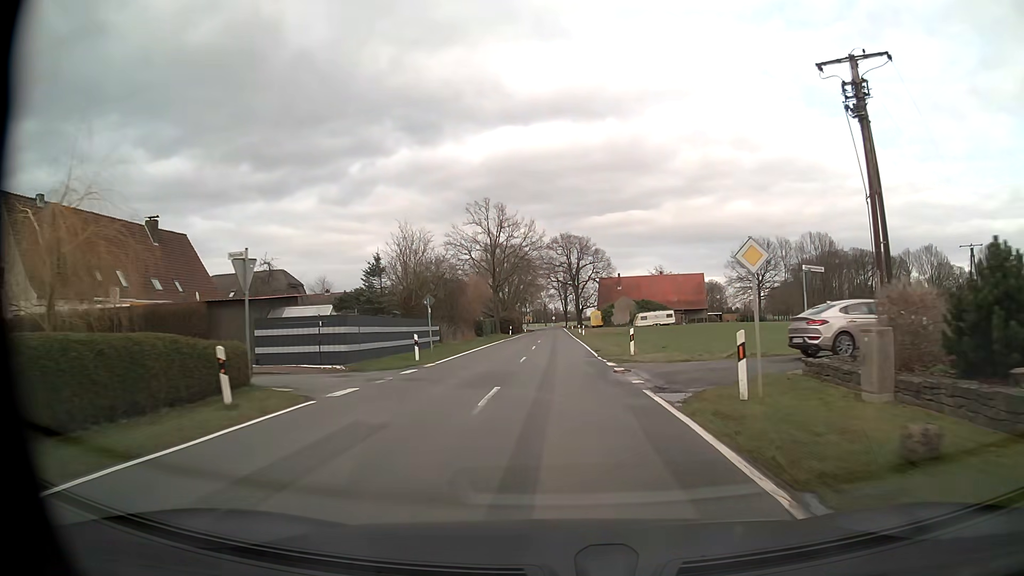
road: tertiary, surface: asphalt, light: Day
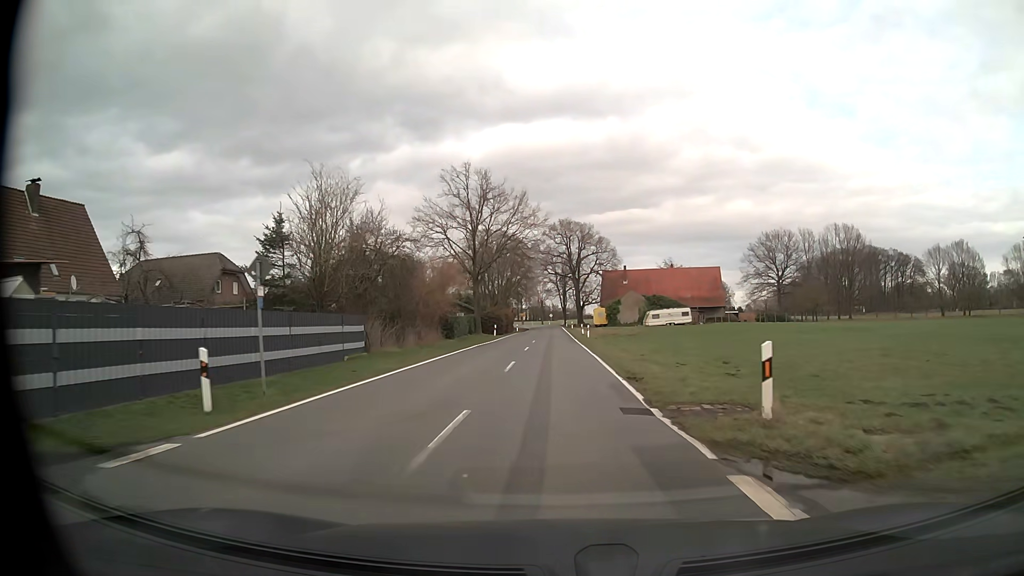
(0.0, +16.1) m; 0°
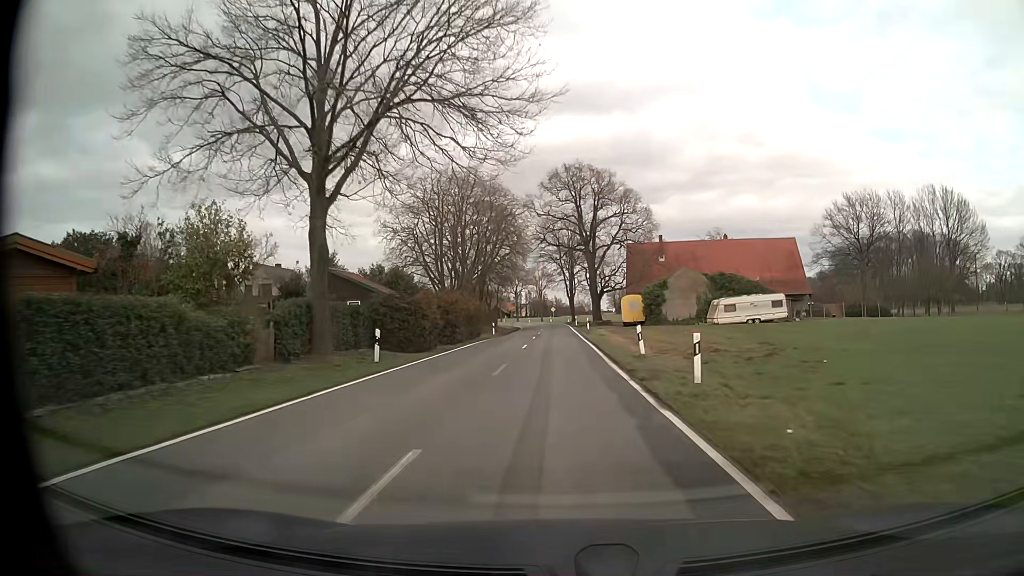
(0.0, +40.3) m; 0°
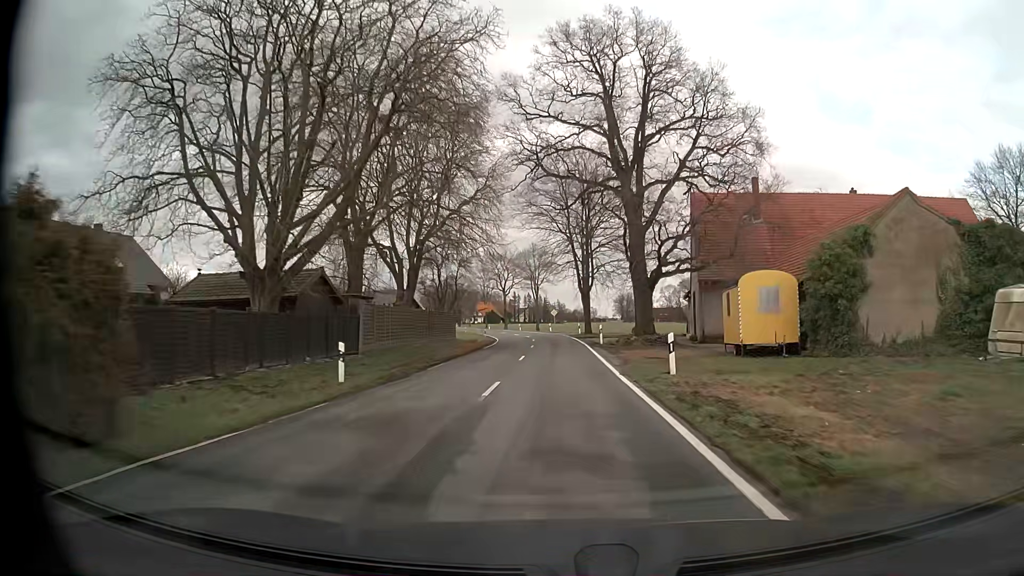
(-0.2, +40.3) m; -1°
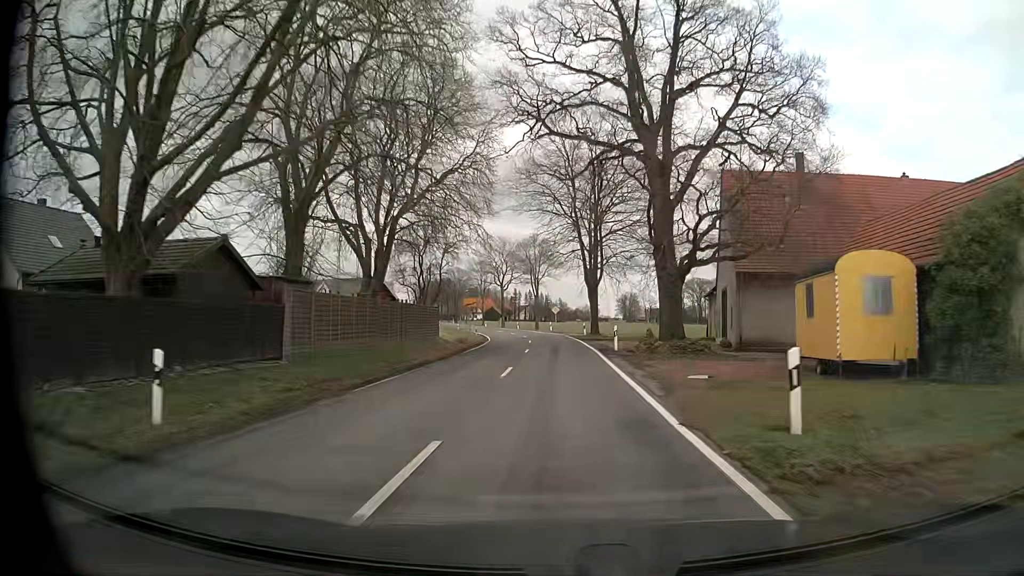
(0.0, +8.2) m; 0°
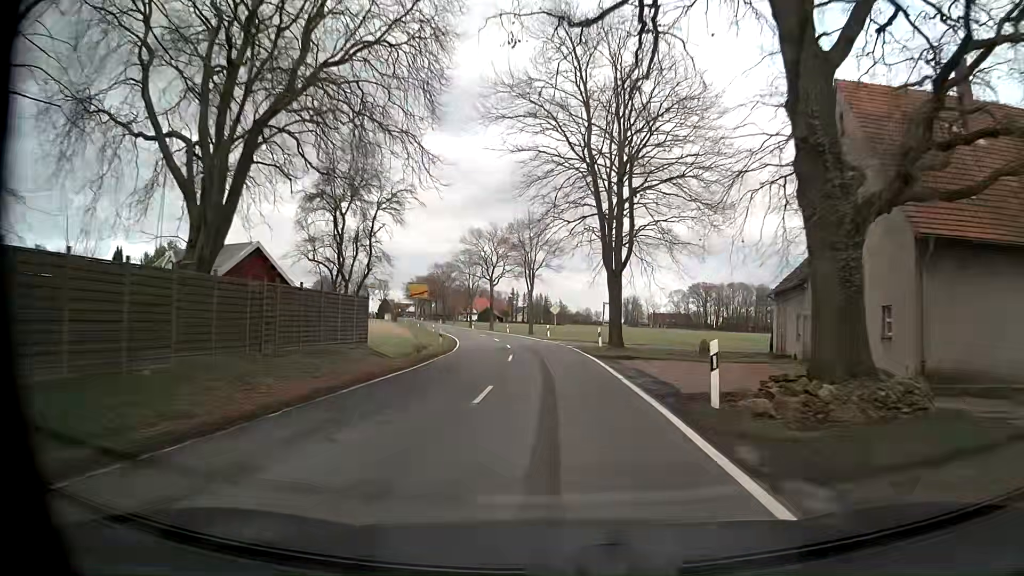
(0.0, +17.6) m; 0°
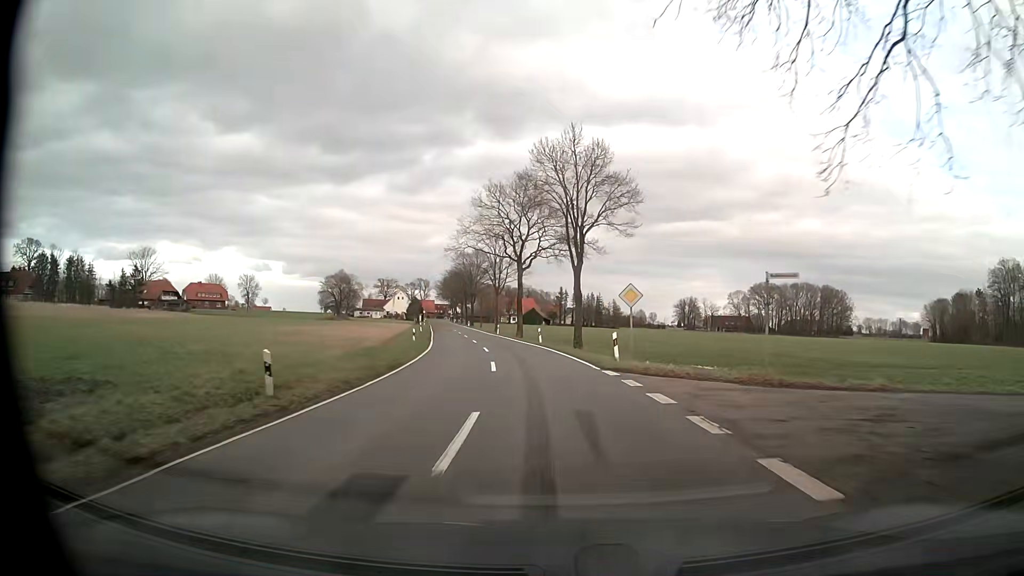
(-0.9, +29.0) m; -4°
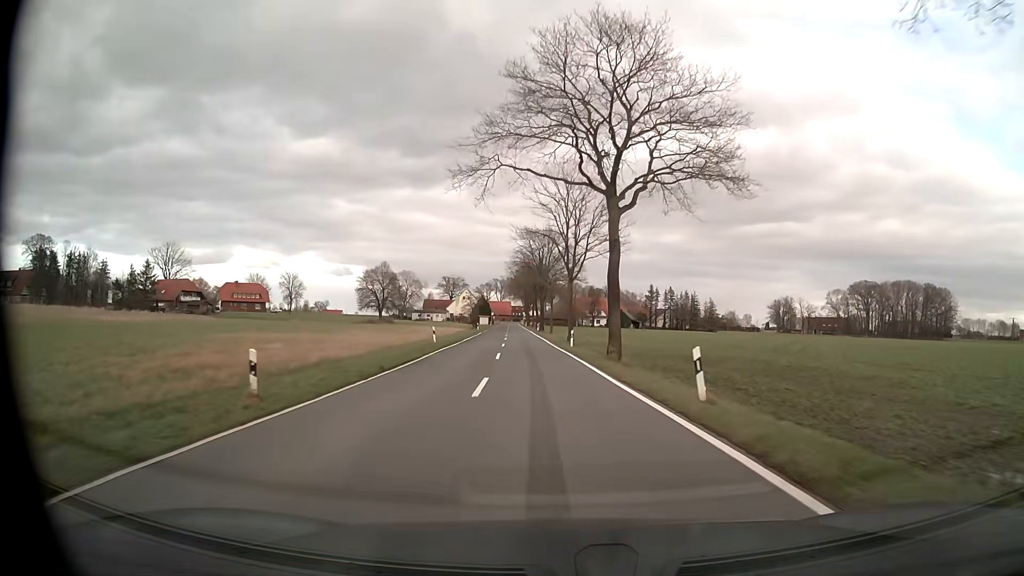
(-1.9, +30.8) m; -7°
(0, +10) (-1, +20) (-1, +30) (-2, +40) (-3, +50) (-3, +60) (-4, +70) (-5, +80) (-6, +90) (-6, +100) m
